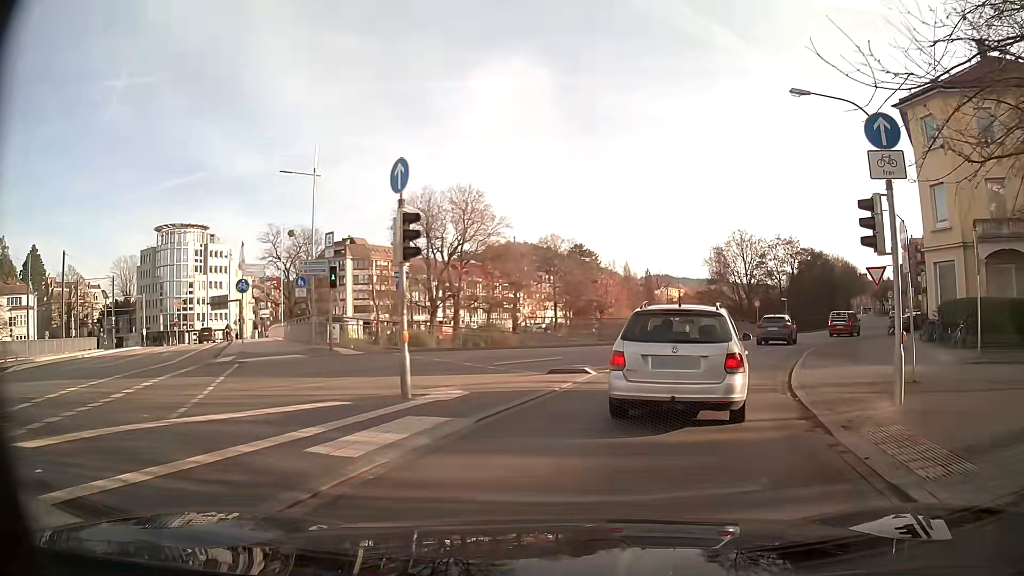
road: secondary_link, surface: asphalt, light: Day
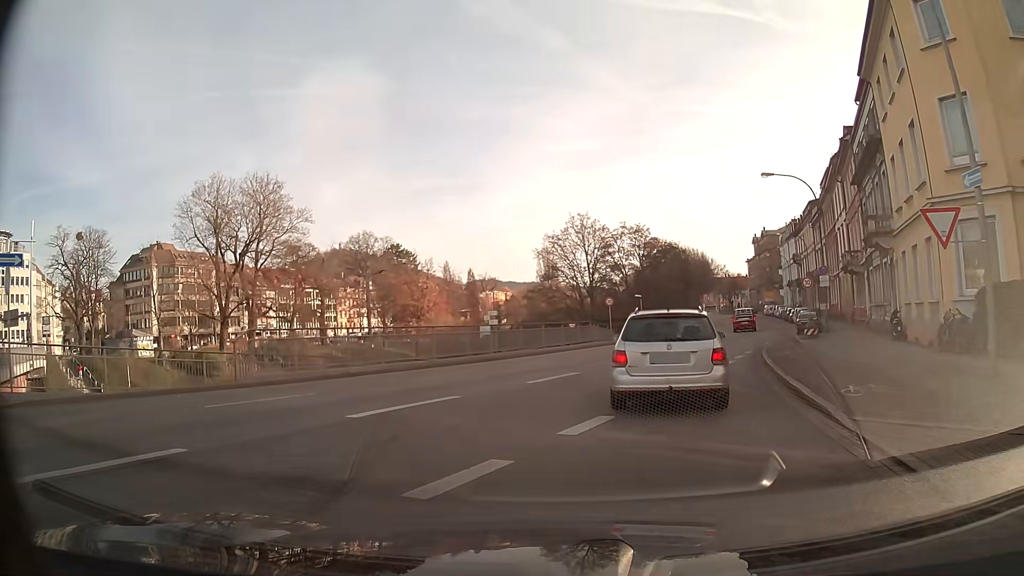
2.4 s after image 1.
(+2.0, +14.1) m; +13°
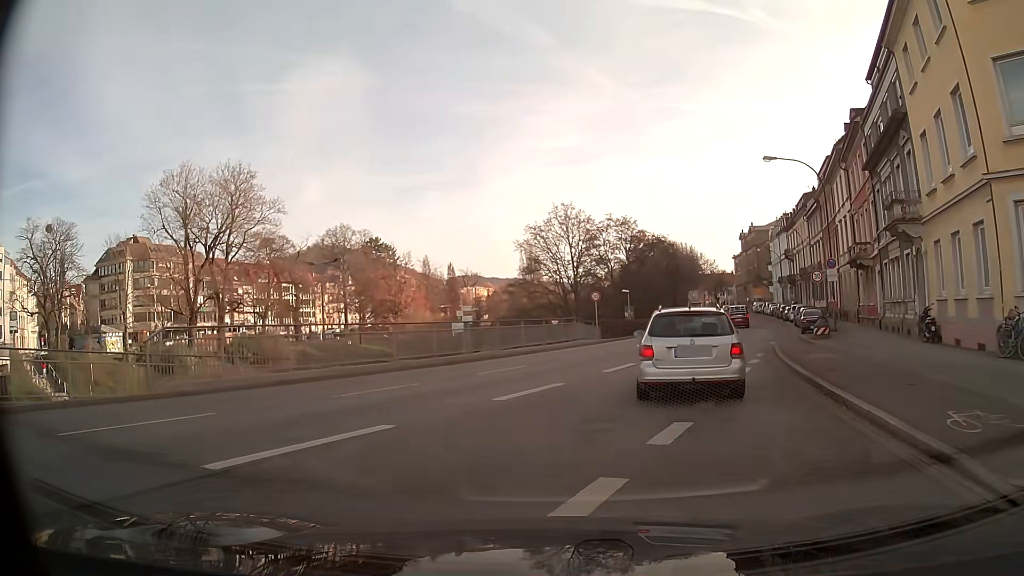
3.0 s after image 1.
(0.0, +3.8) m; +1°
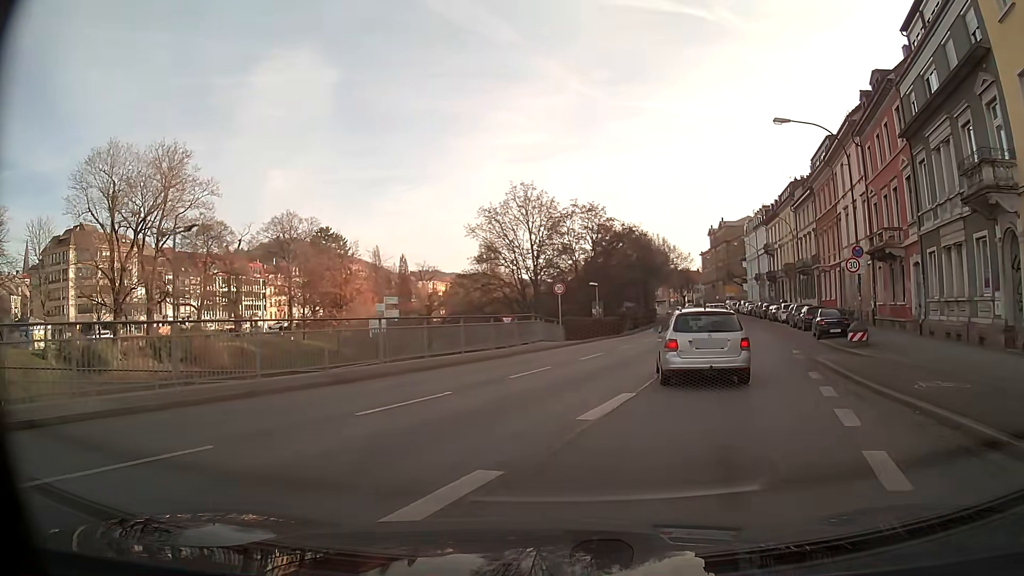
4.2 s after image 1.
(+0.3, +8.2) m; +4°
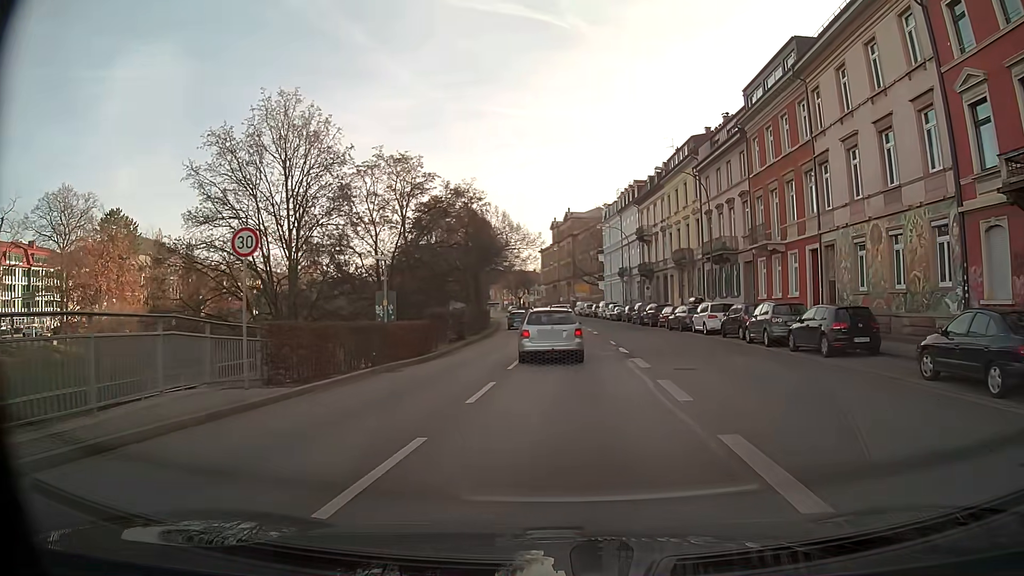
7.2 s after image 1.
(+2.7, +22.3) m; +14°
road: primary
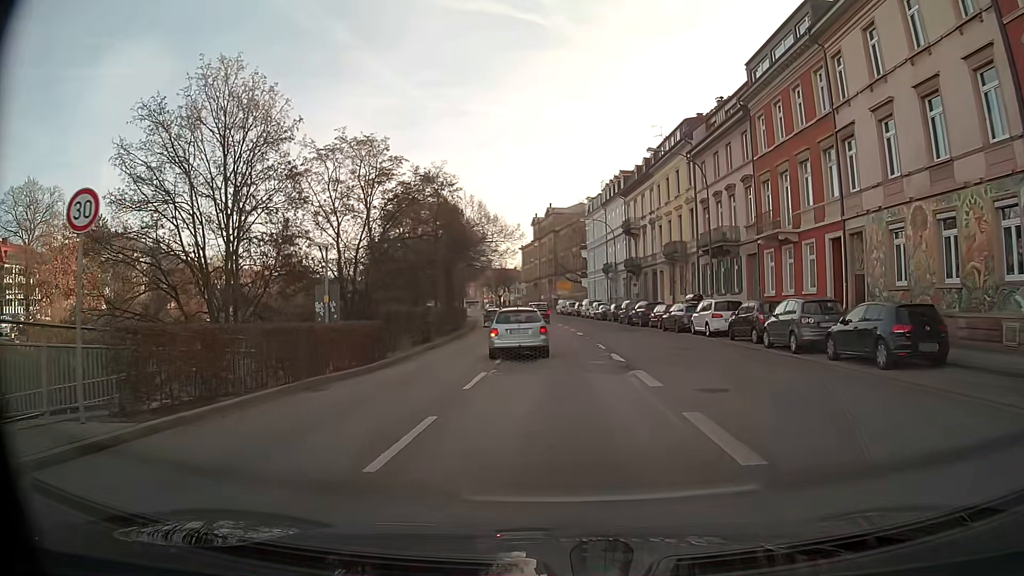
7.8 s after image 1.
(0.0, +4.6) m; +1°
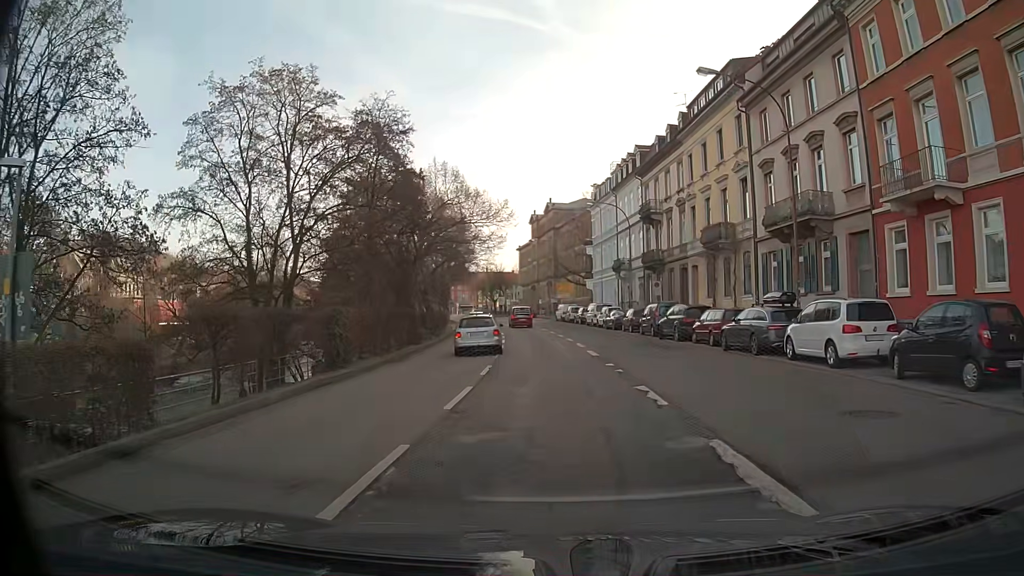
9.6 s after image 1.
(0.0, +13.5) m; 0°
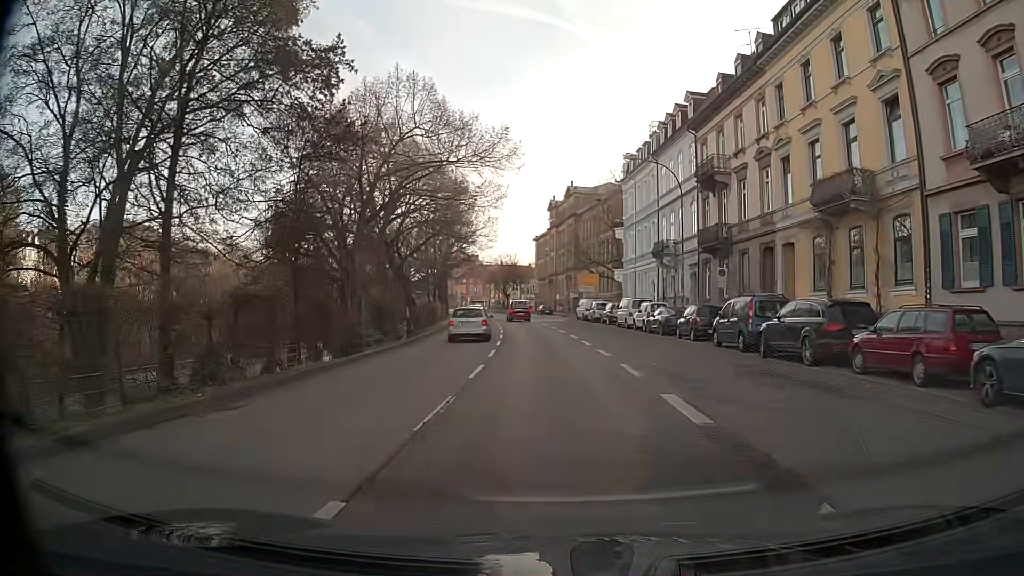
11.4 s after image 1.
(-0.1, +14.7) m; -2°
